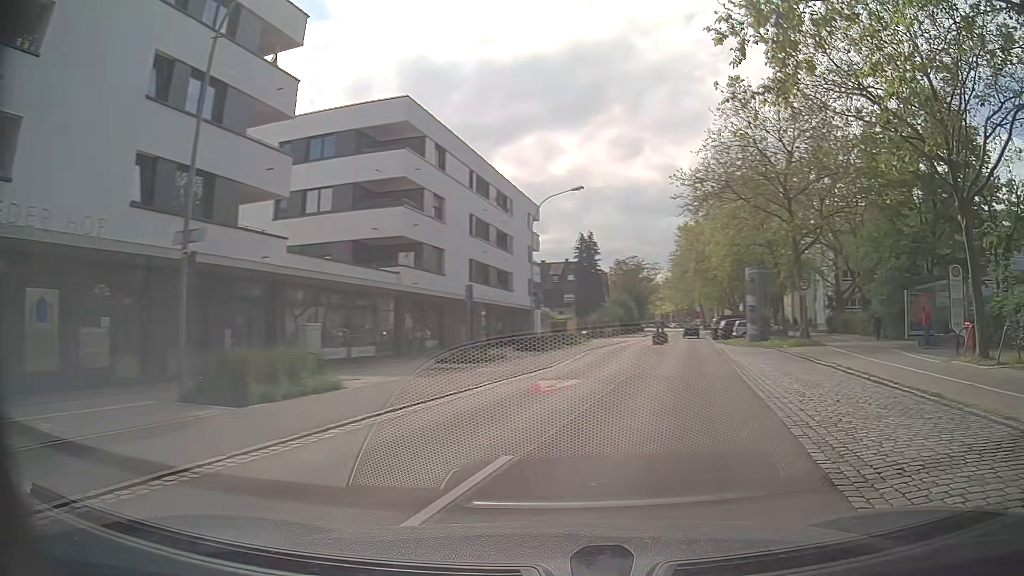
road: secondary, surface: asphalt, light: Day
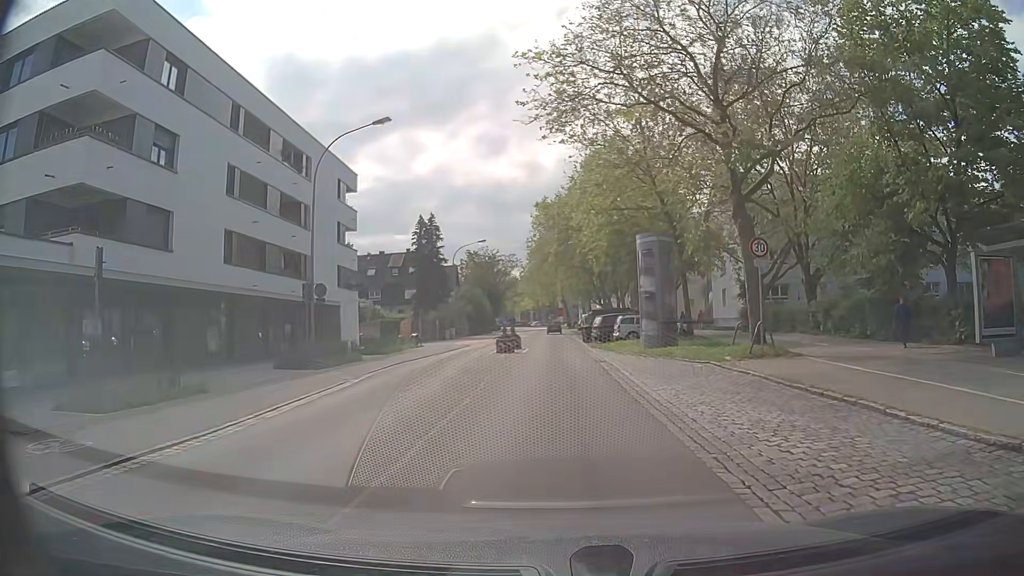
(+2.3, +14.7) m; +10°
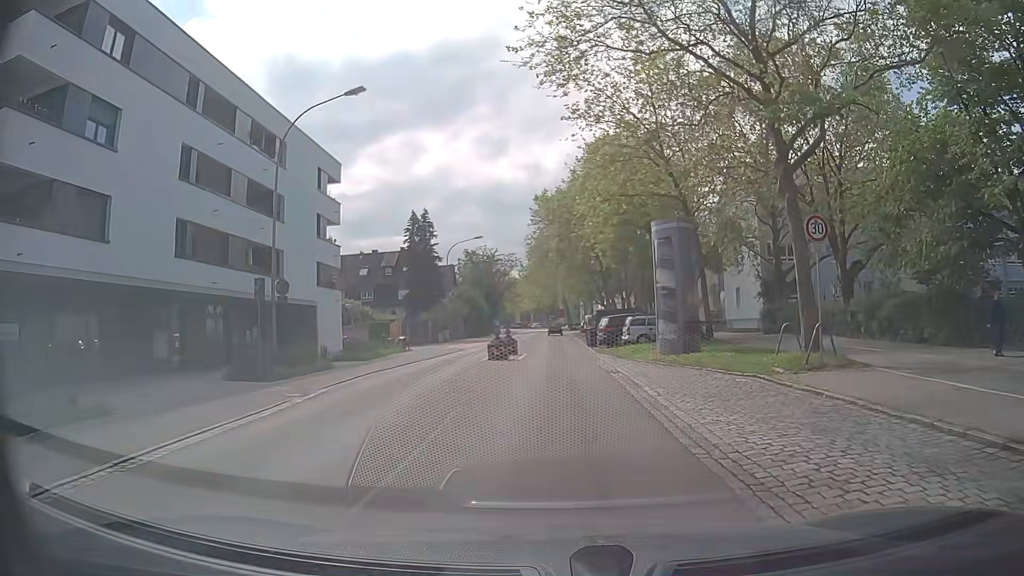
(0.0, +4.2) m; 0°
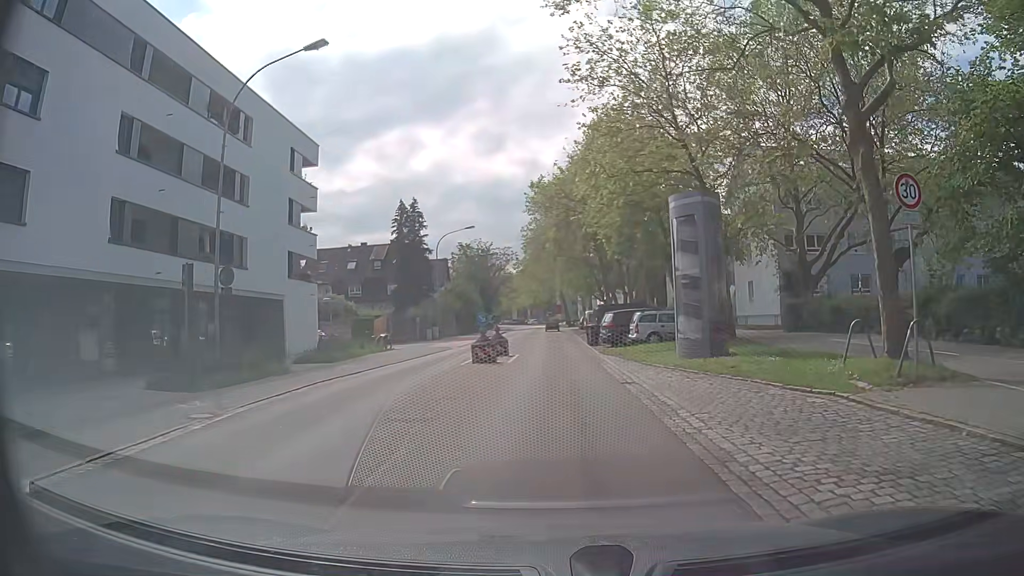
(0.0, +4.2) m; 0°
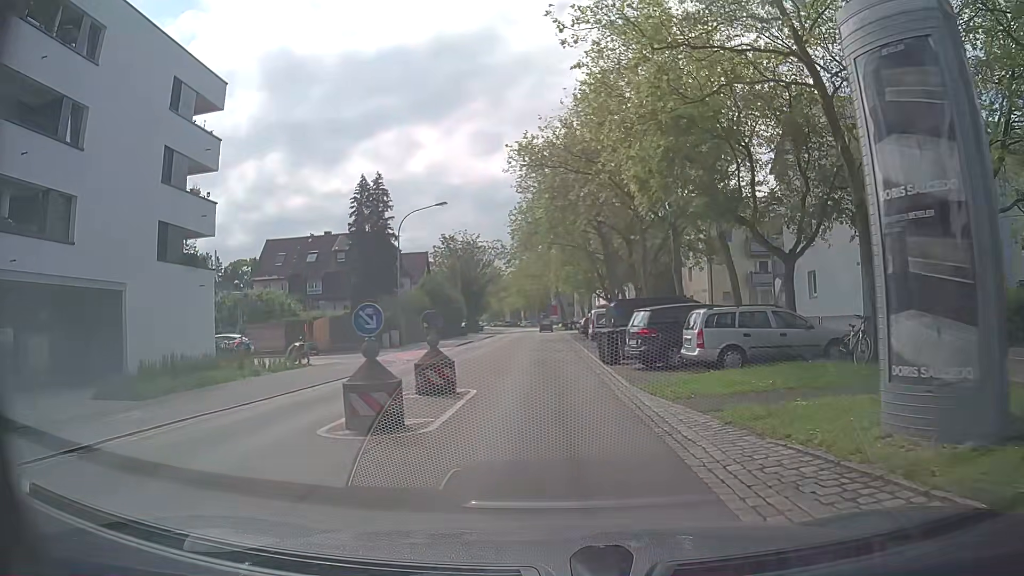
(+0.1, +12.9) m; +1°
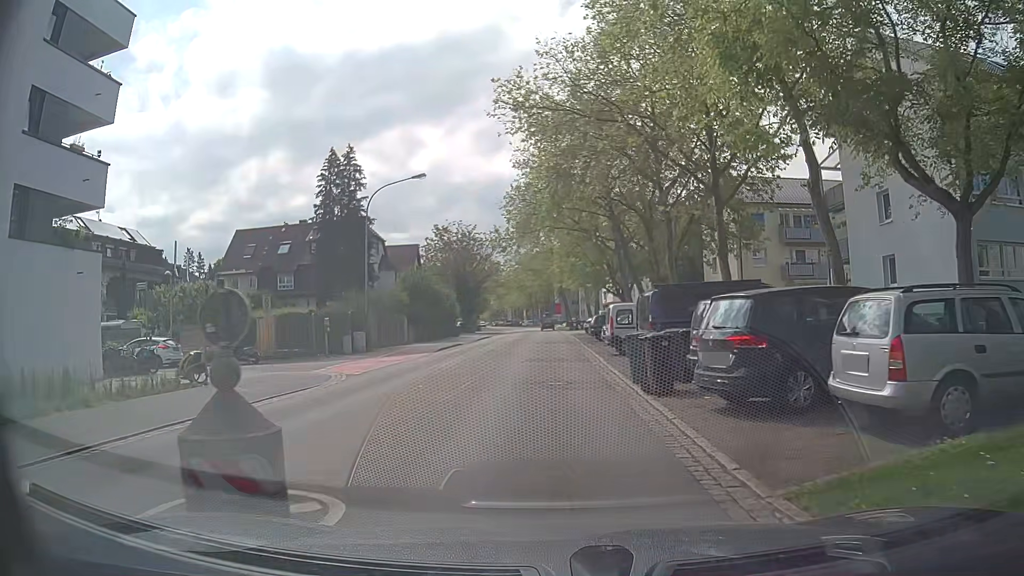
(-0.1, +8.8) m; -1°
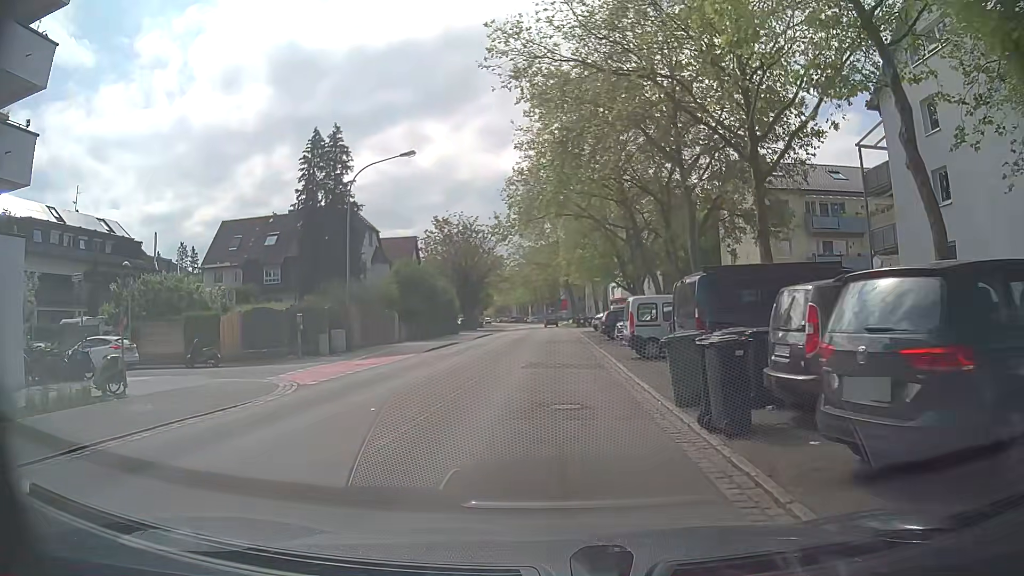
(-0.1, +4.4) m; 0°
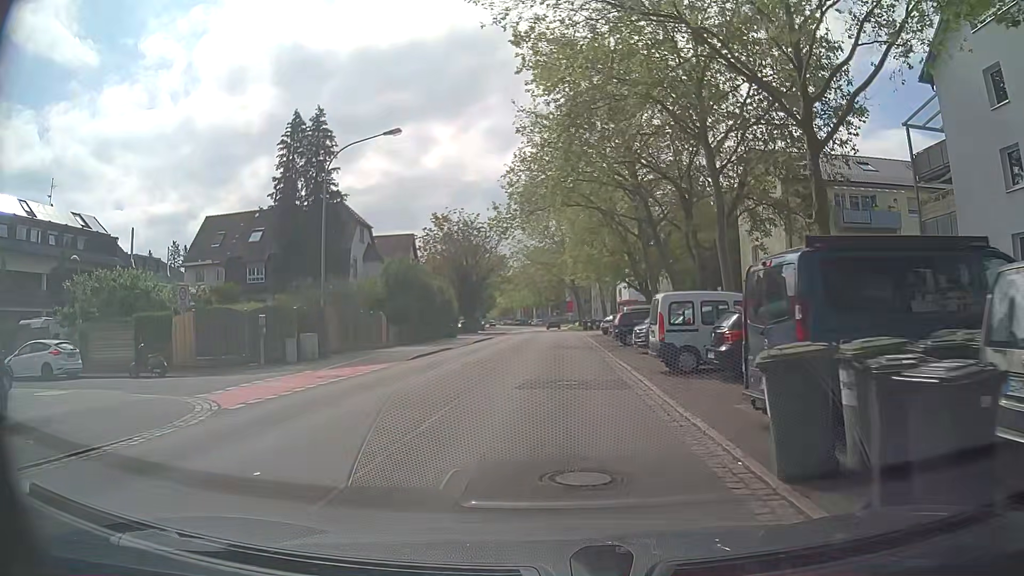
(-0.1, +4.4) m; -1°
(0, +10) (0, +20) (0, +30) (0, +40) (+1, +50) (+1, +60) (+1, +70) (0, +80) (0, +90) (-1, +100) m
